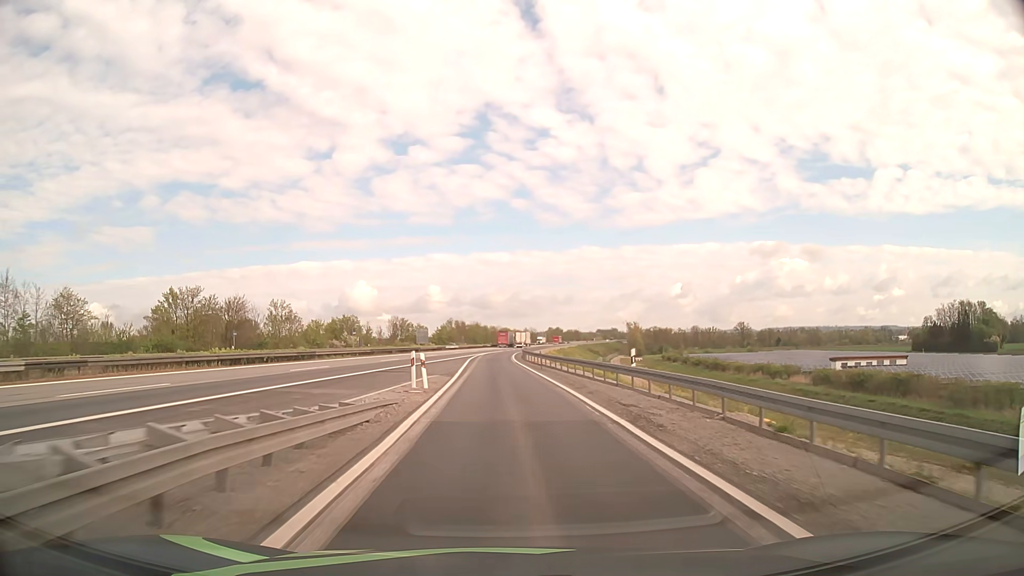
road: motorway_link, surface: asphalt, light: Day
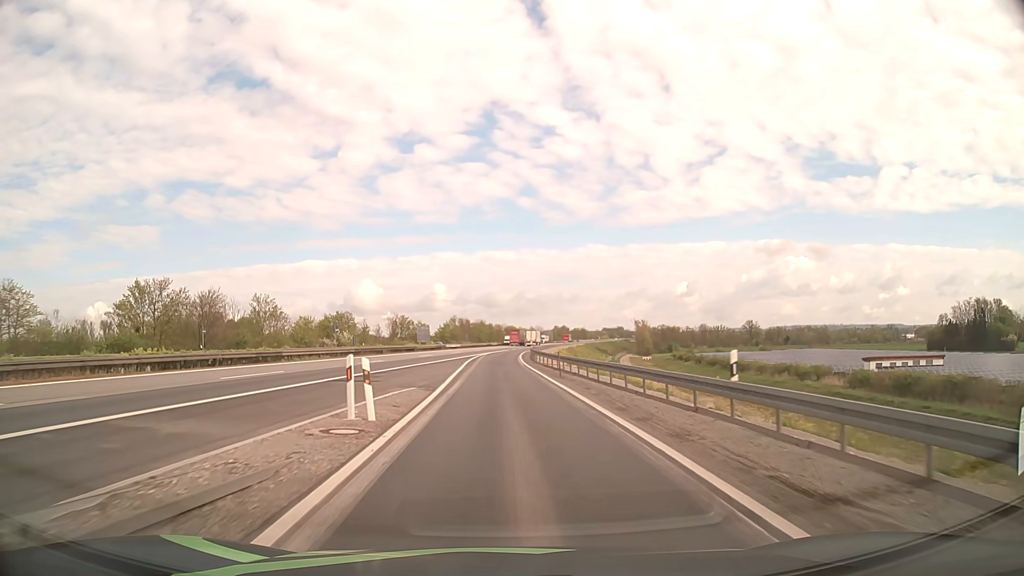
(0.0, +9.3) m; -1°
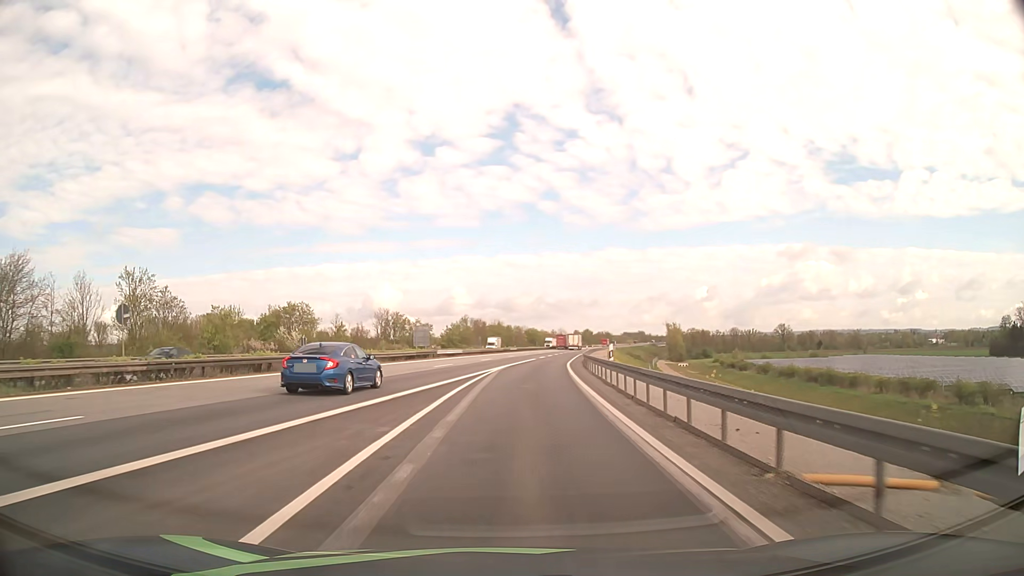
(-0.7, +37.4) m; -2°
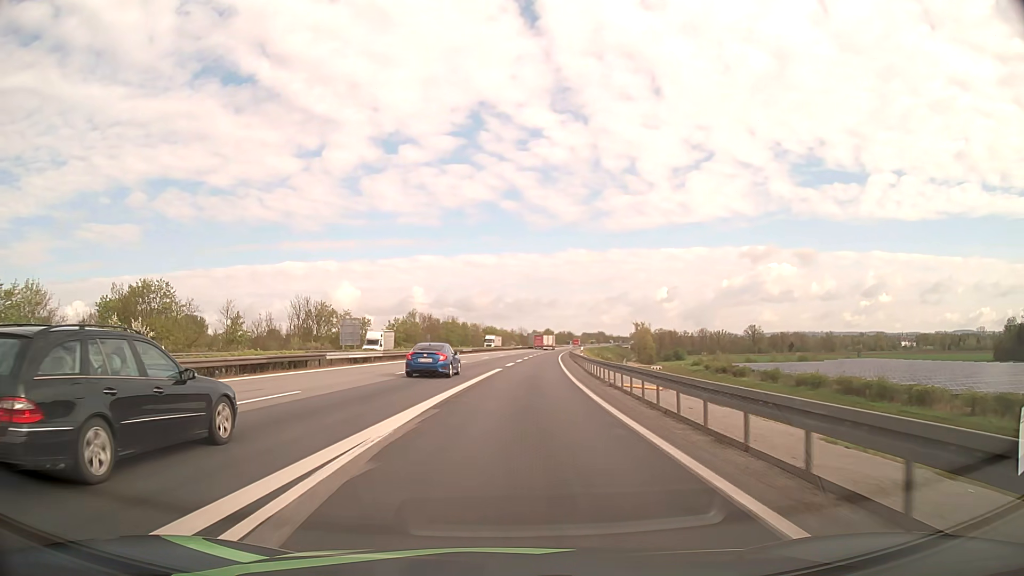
(+0.6, +28.4) m; +3°
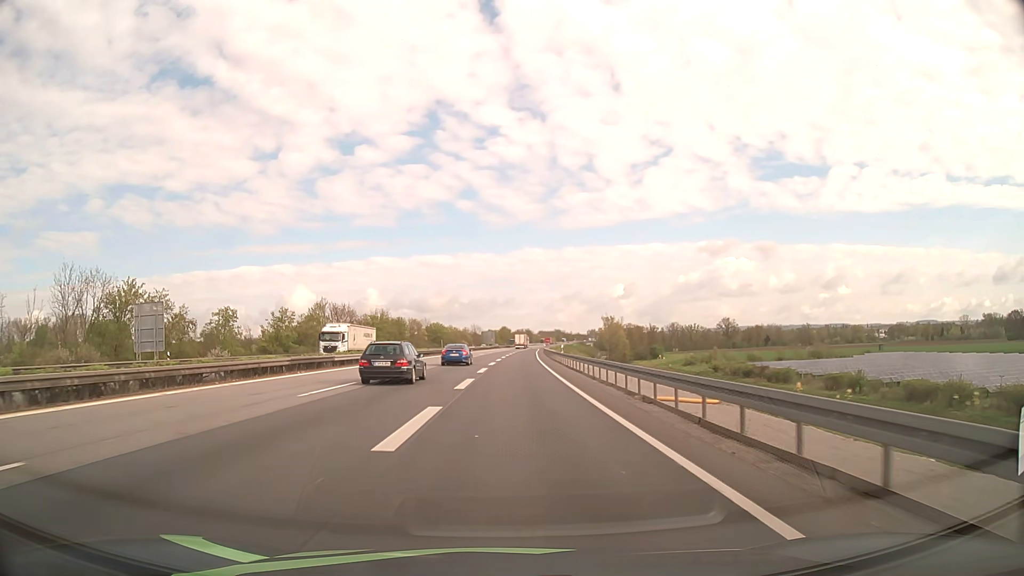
(+2.0, +47.7) m; +4°
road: motorway
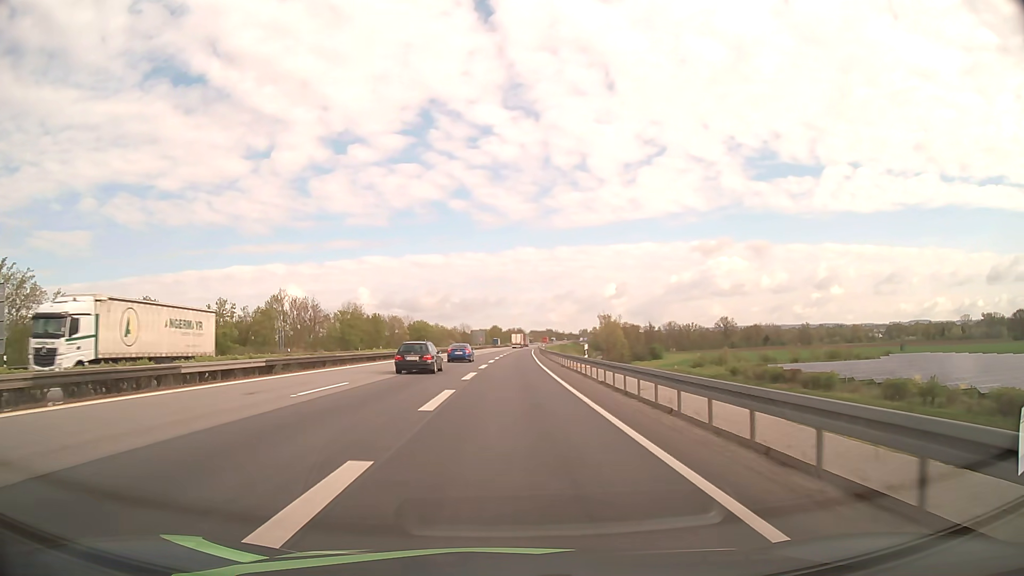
(+0.2, +18.9) m; +1°
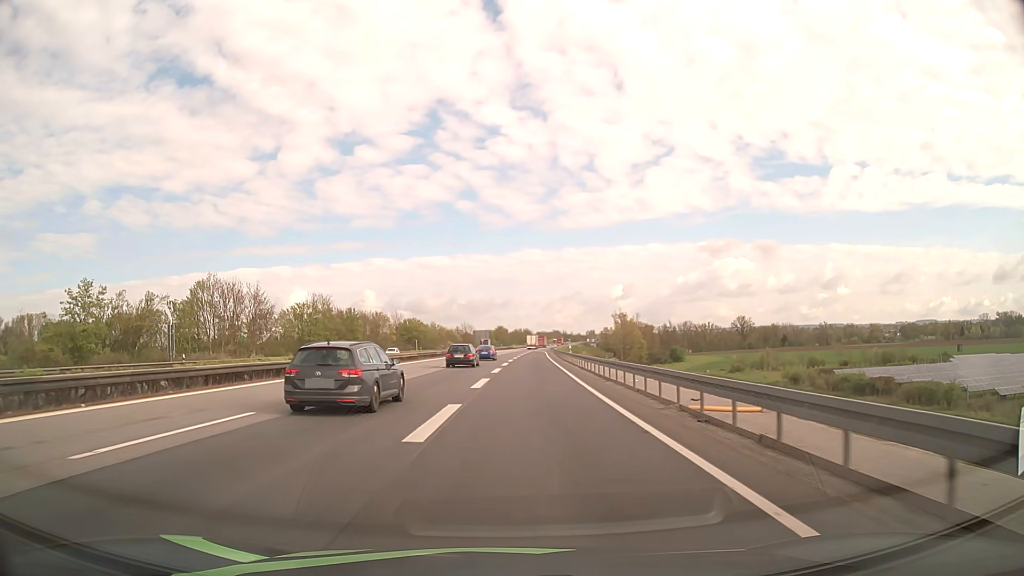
(0.0, +28.4) m; -1°
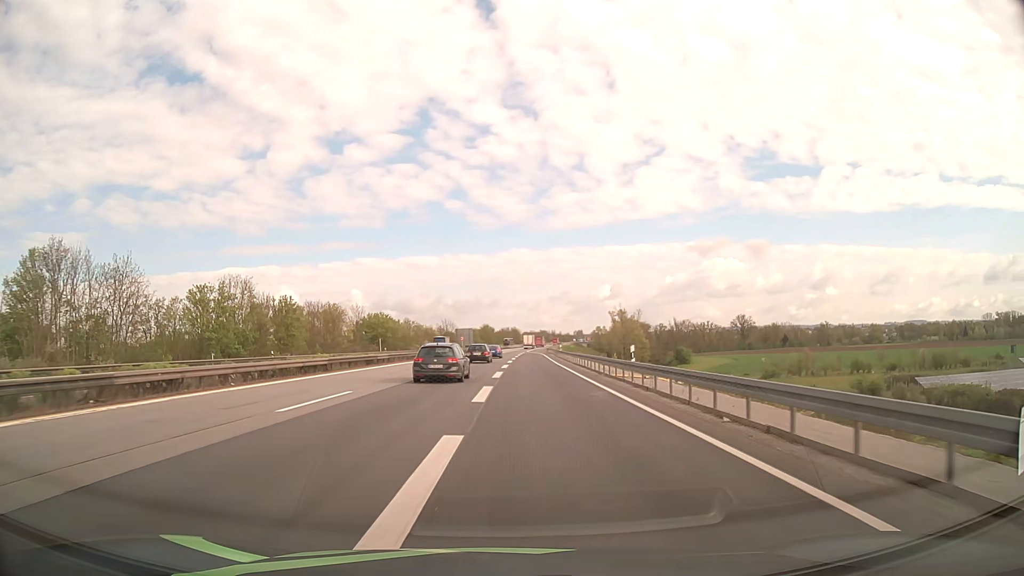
(+0.2, +29.6) m; +1°
(0, +10) (+1, +20) (+1, +30) (+1, +40) (+2, +50) (+2, +60) (+2, +70) (+3, +80) (+3, +90) (+3, +100) m
